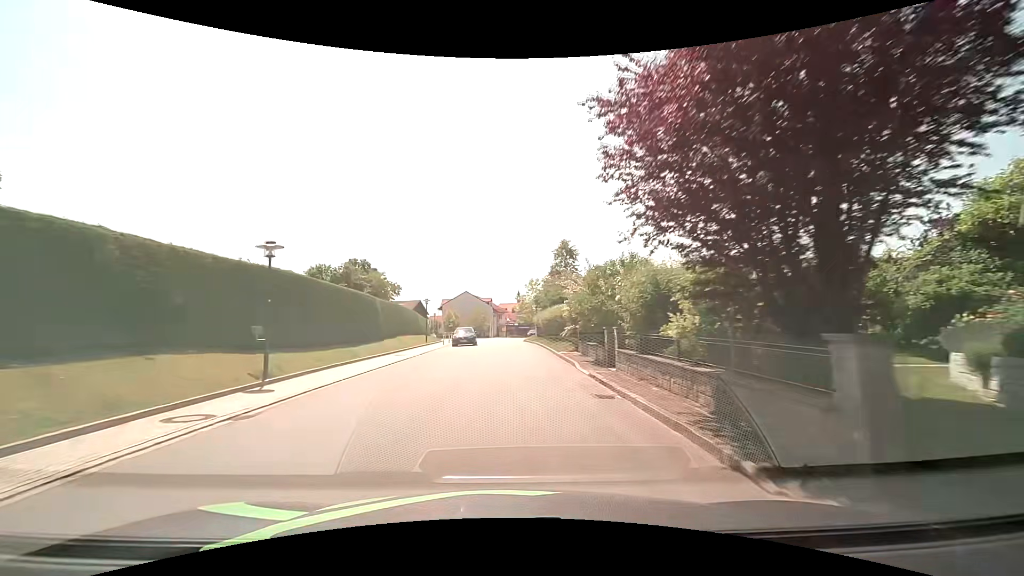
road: tertiary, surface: asphalt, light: Day
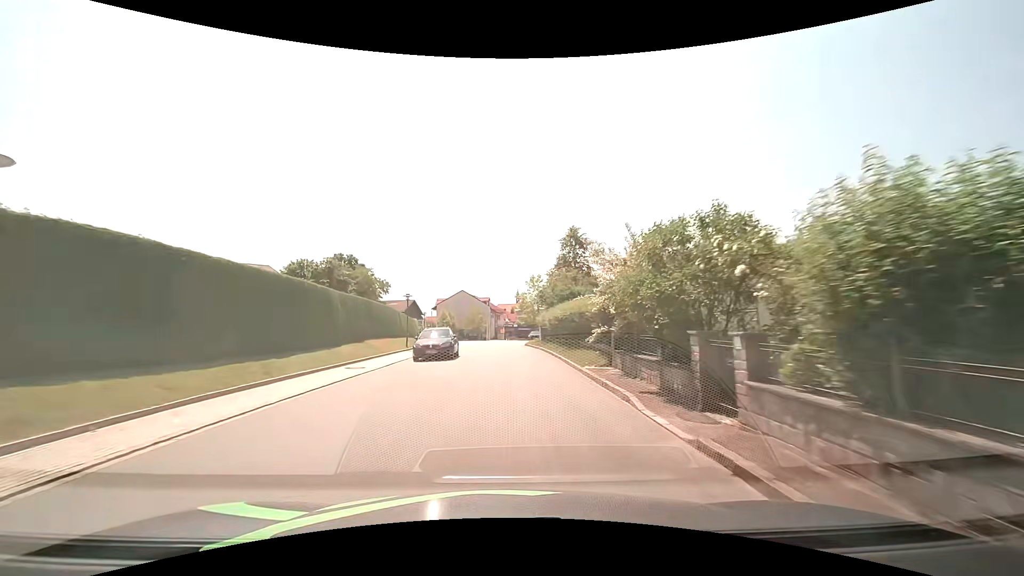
(0.0, +7.6) m; 0°
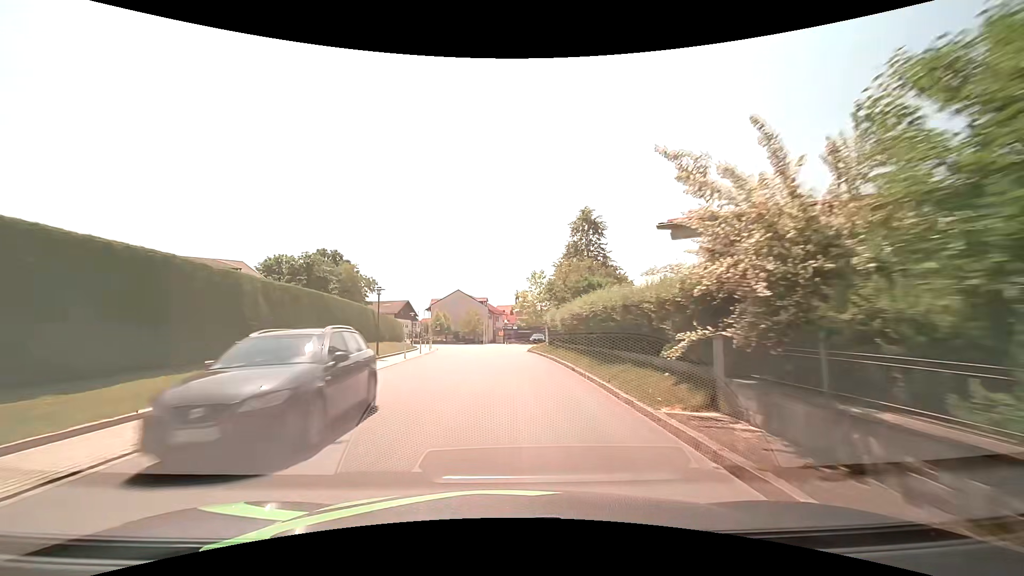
(0.0, +7.6) m; 0°
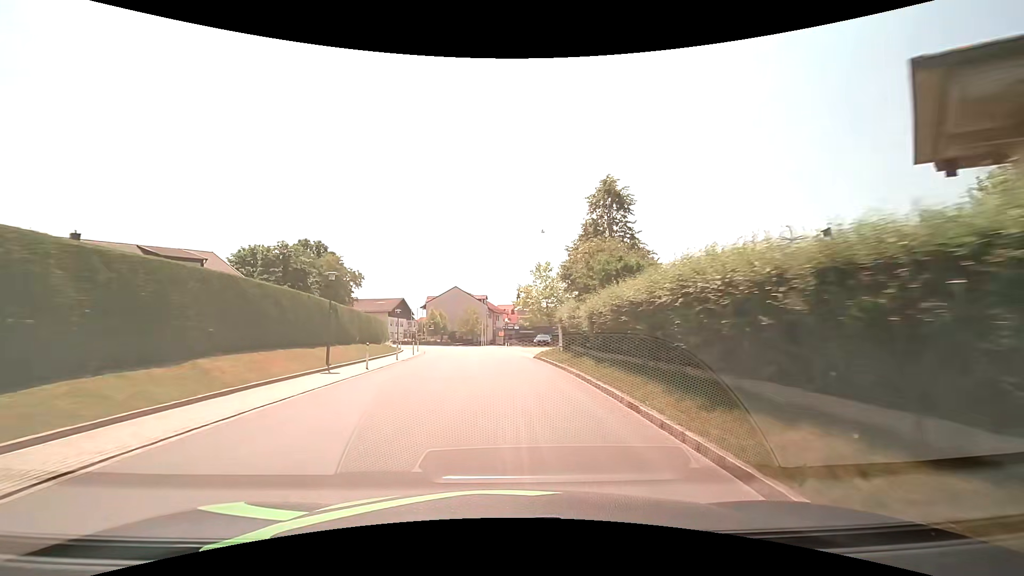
(0.0, +7.6) m; 0°
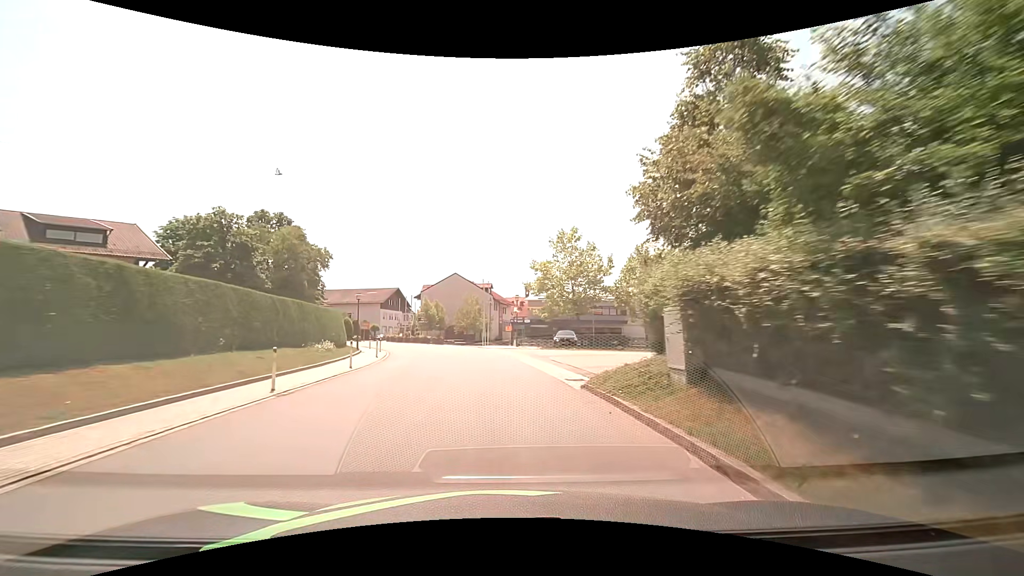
(-0.1, +15.0) m; -1°
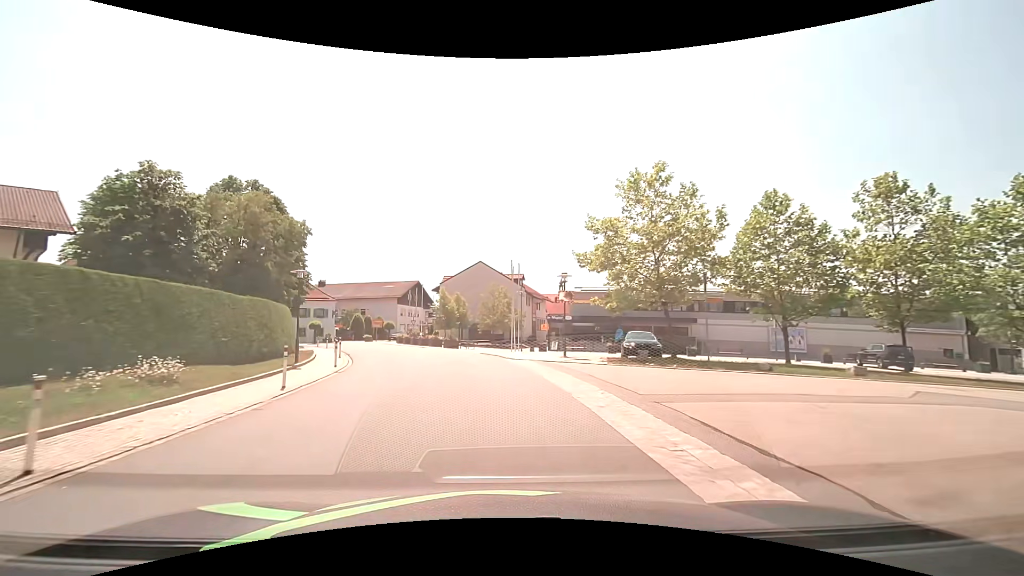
(-0.4, +13.8) m; -4°
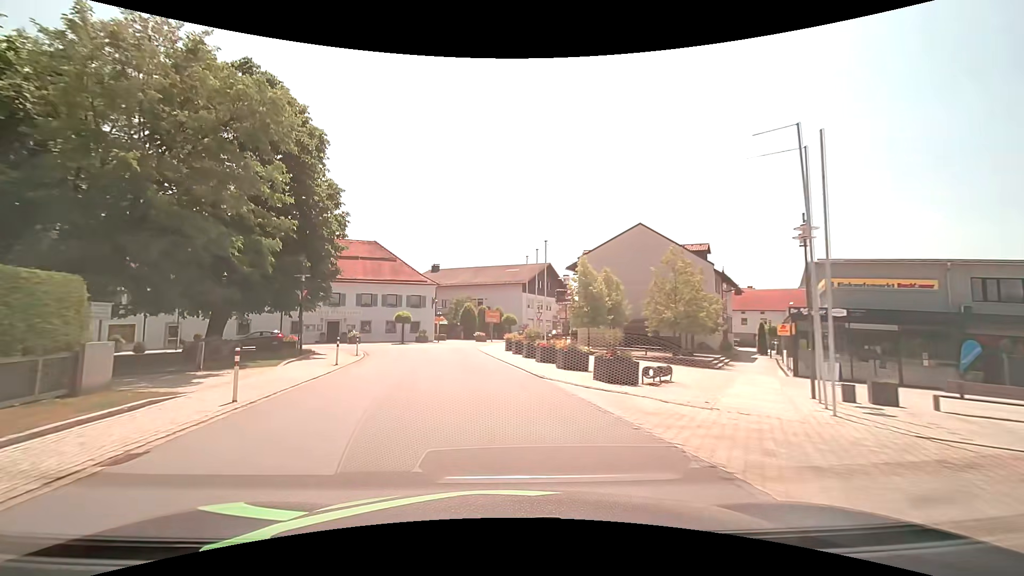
(-3.2, +24.8) m; -16°
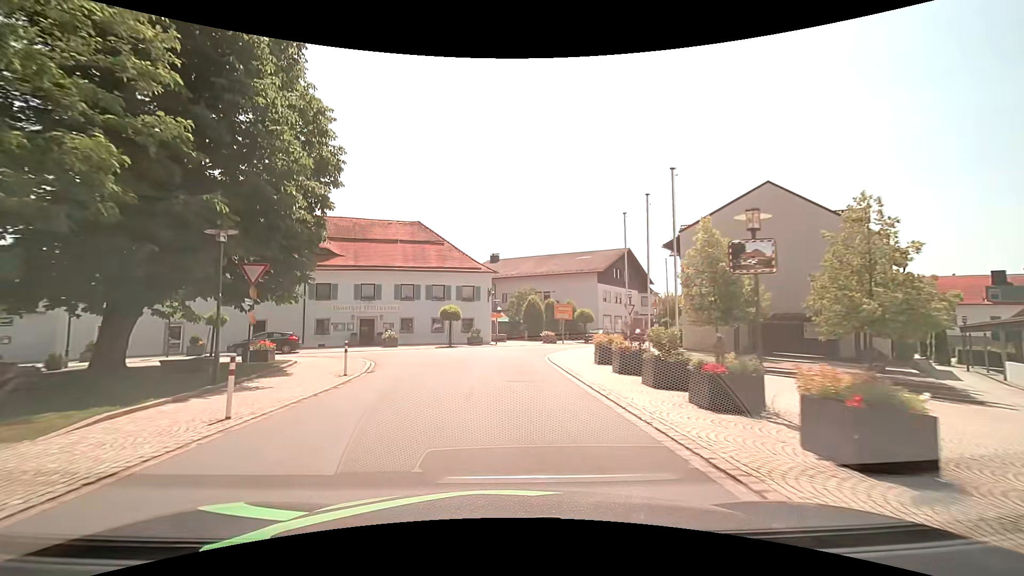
(-0.8, +11.4) m; -7°
(0, +10) (0, +20) (+1, +30) (+5, +39) (+11, +47) (+17, +55) (+23, +63) (+29, +71) (+33, +80) (+33, +90) m
